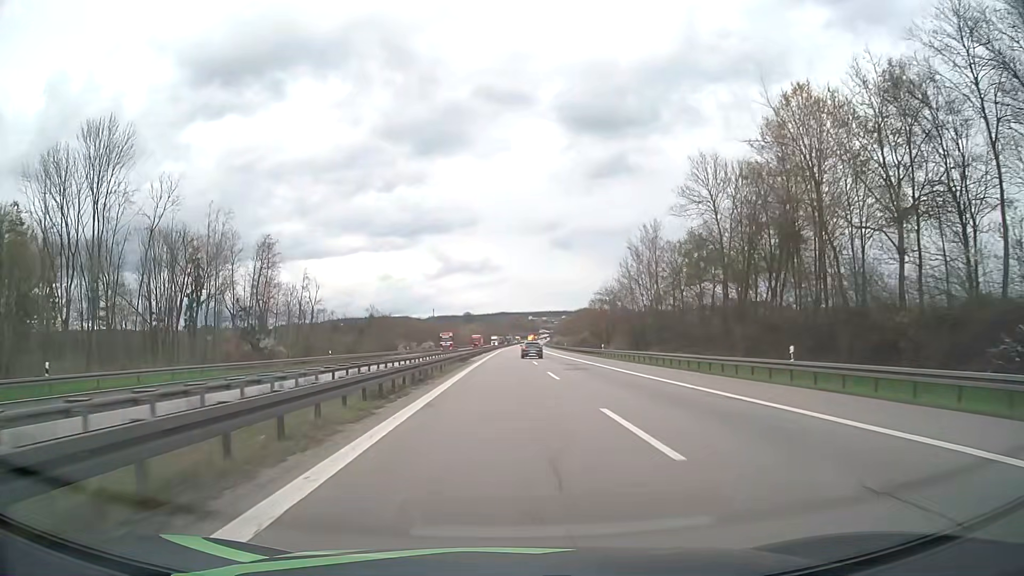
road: motorway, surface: asphalt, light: Day
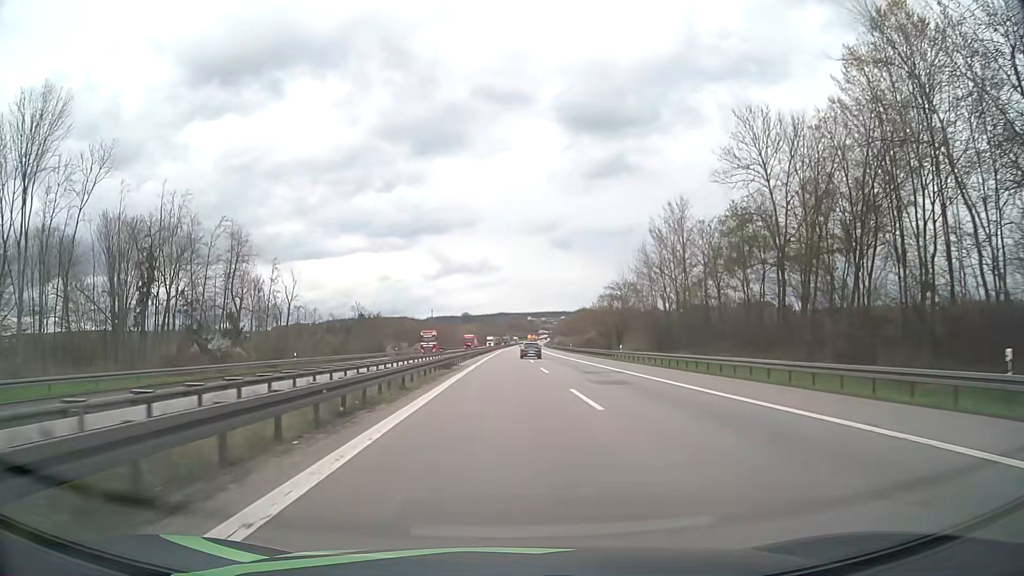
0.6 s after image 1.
(0.0, +12.0) m; 0°
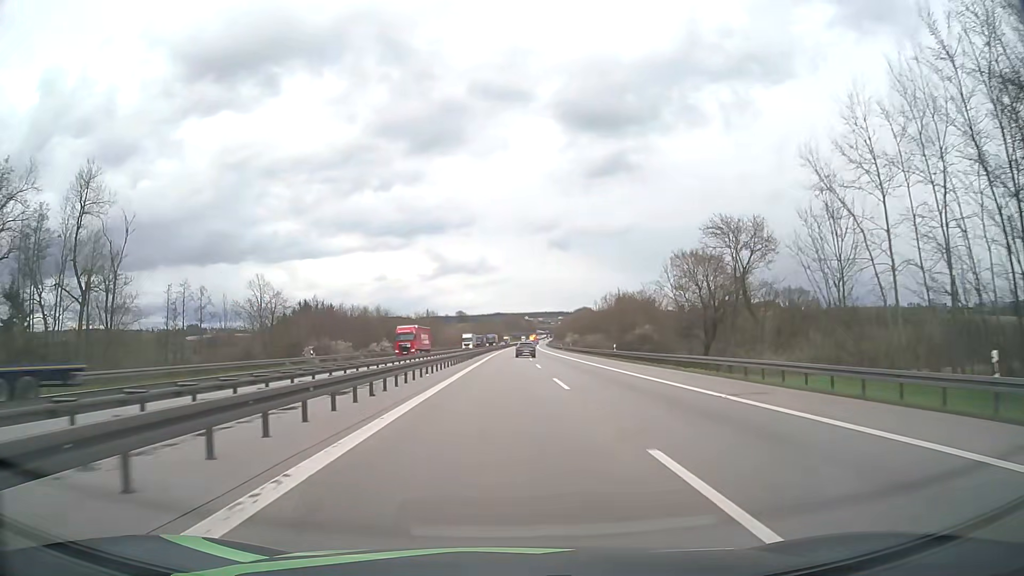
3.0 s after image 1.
(0.0, +48.0) m; 0°
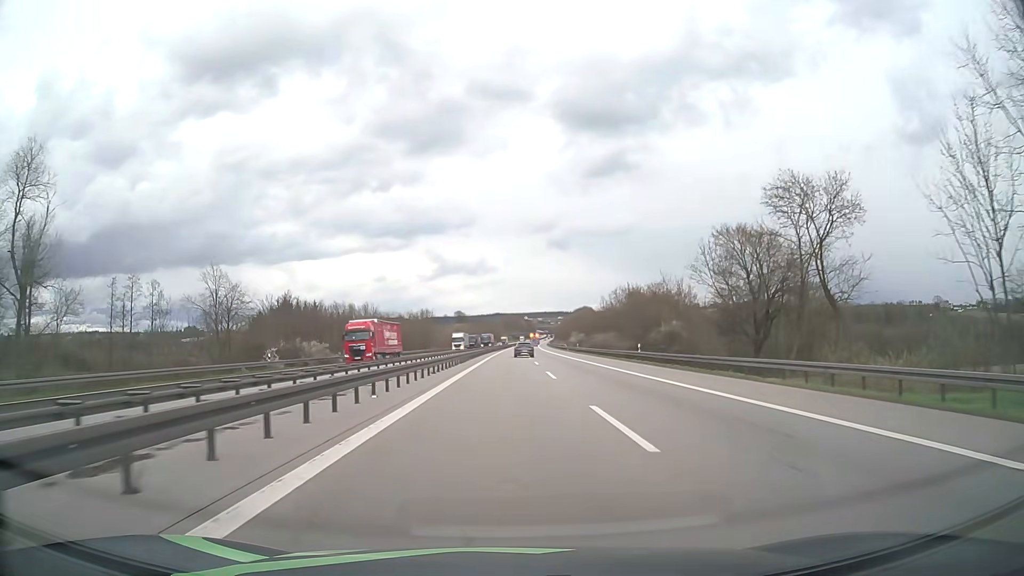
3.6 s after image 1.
(0.0, +12.0) m; 0°
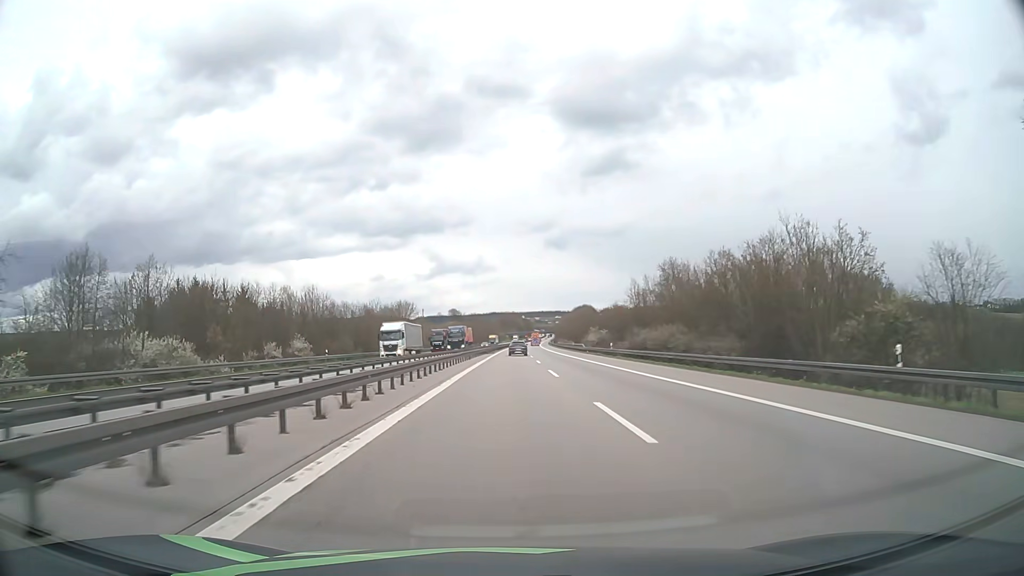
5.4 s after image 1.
(0.0, +35.9) m; 0°
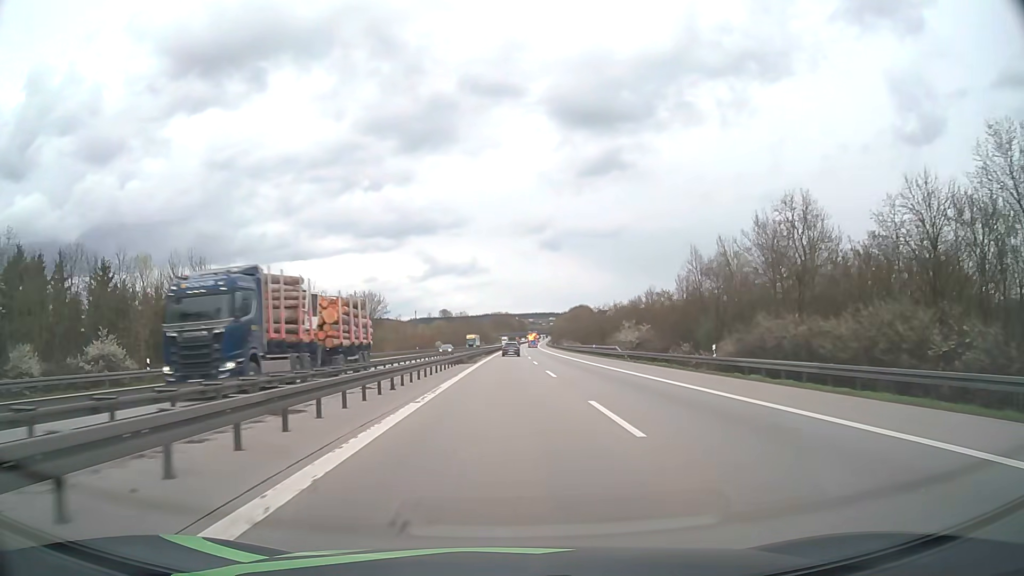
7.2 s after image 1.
(+0.2, +35.7) m; +1°
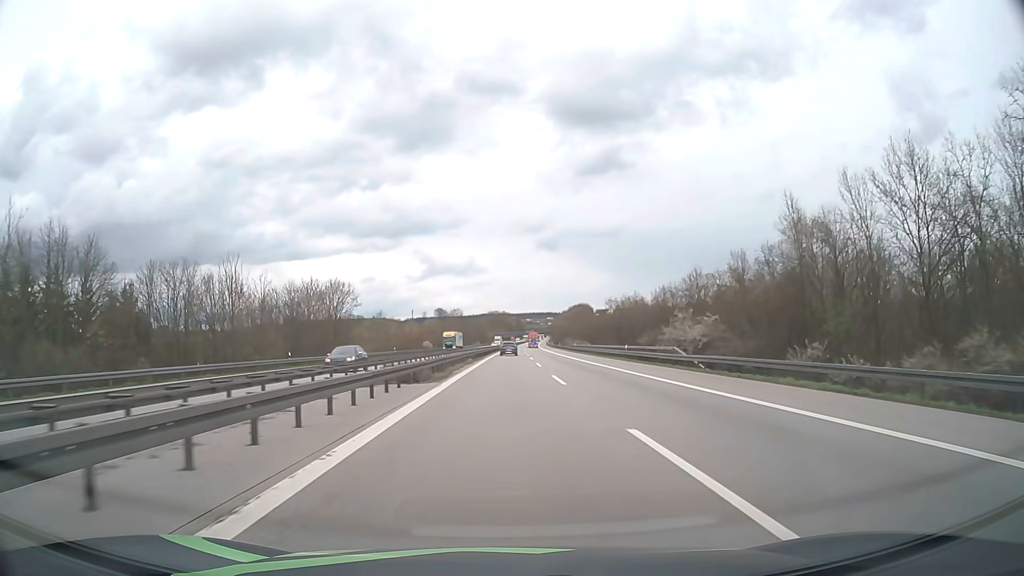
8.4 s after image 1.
(+0.1, +23.7) m; 0°
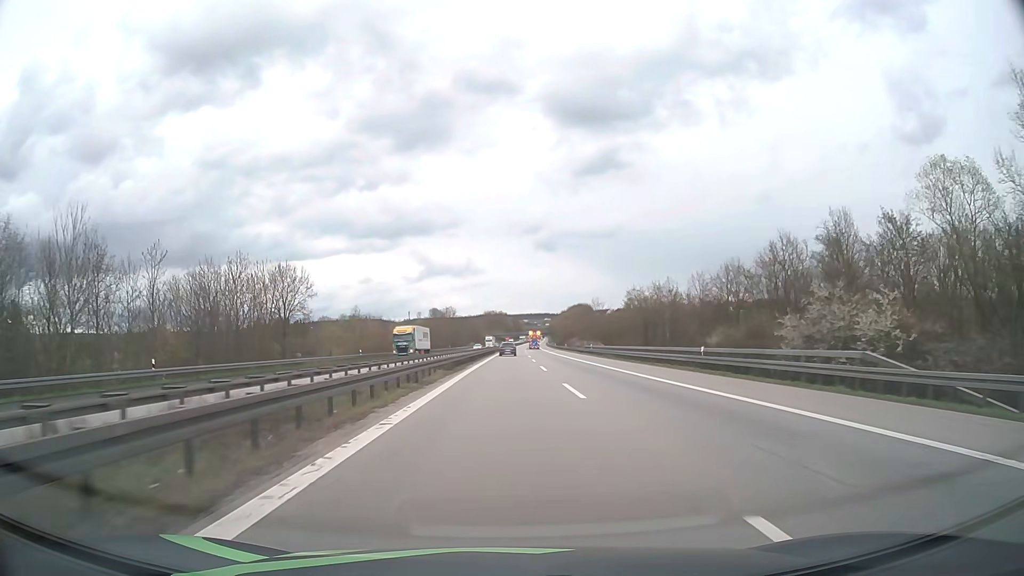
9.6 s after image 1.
(0.0, +23.7) m; 0°
(0, +10) (0, +20) (0, +30) (0, +40) (0, +50) (0, +60) (0, +70) (0, +80) (+1, +90) (+1, +100) m
